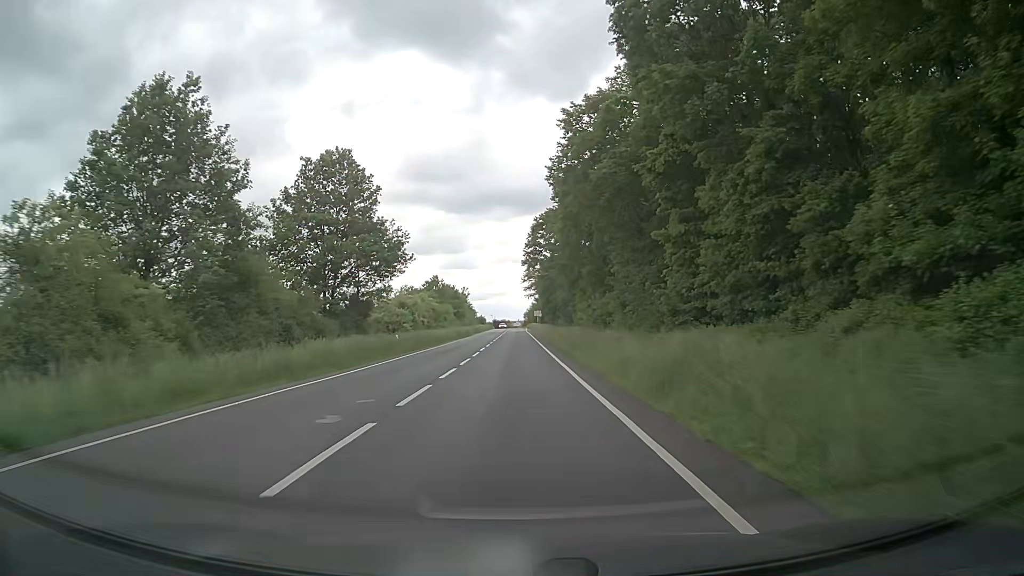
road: primary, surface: asphalt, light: Day
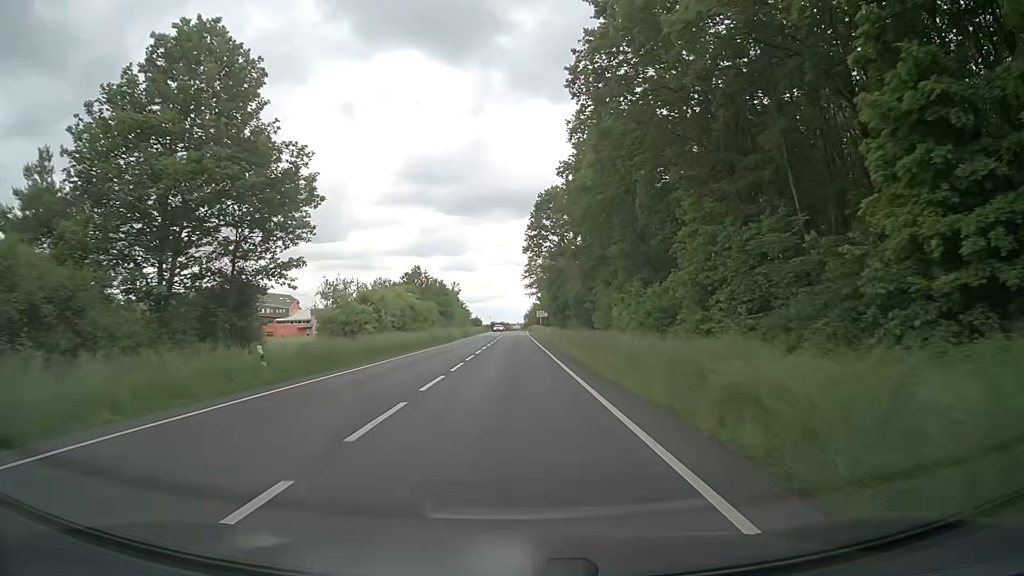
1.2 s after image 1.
(-0.1, +22.1) m; 0°
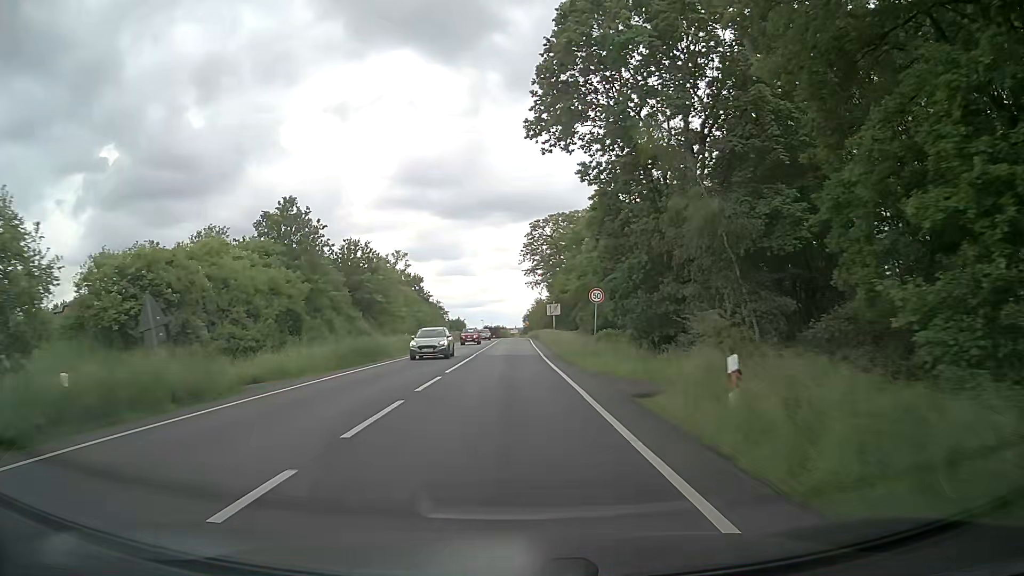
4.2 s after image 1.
(-0.1, +55.2) m; 0°
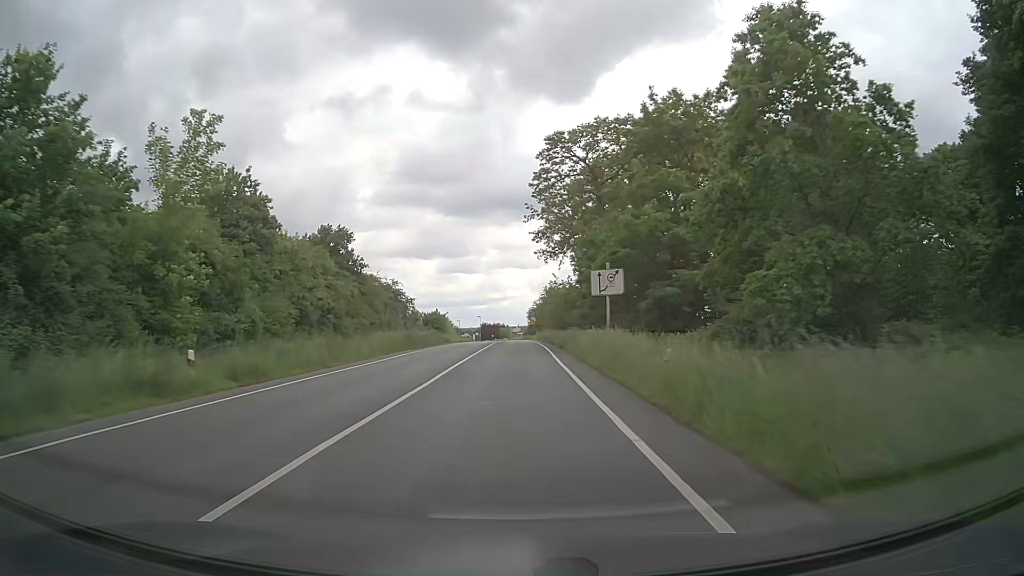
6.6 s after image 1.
(-0.5, +44.3) m; -1°
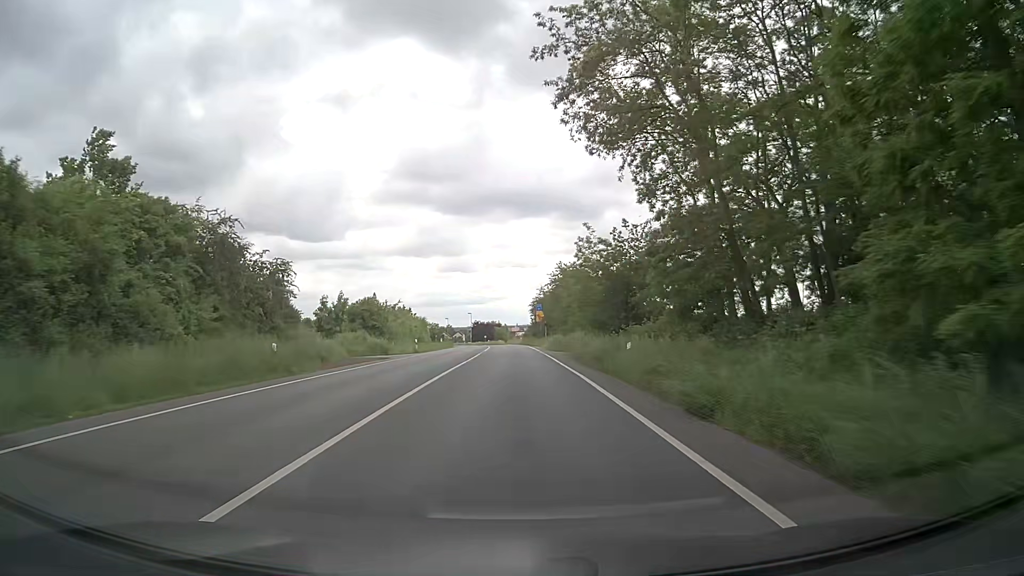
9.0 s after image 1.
(0.0, +44.4) m; 0°
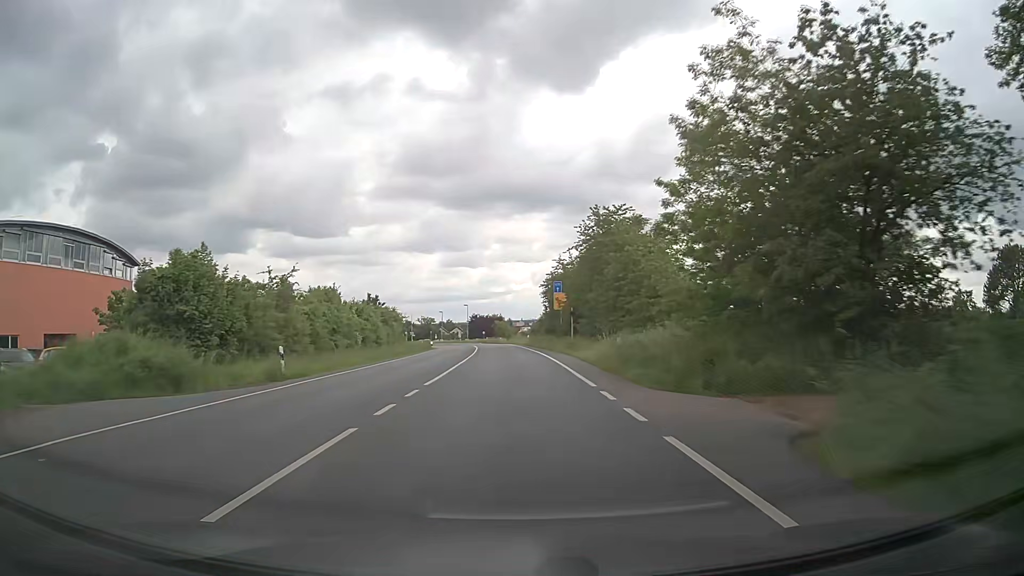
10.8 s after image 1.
(-0.1, +33.4) m; 0°
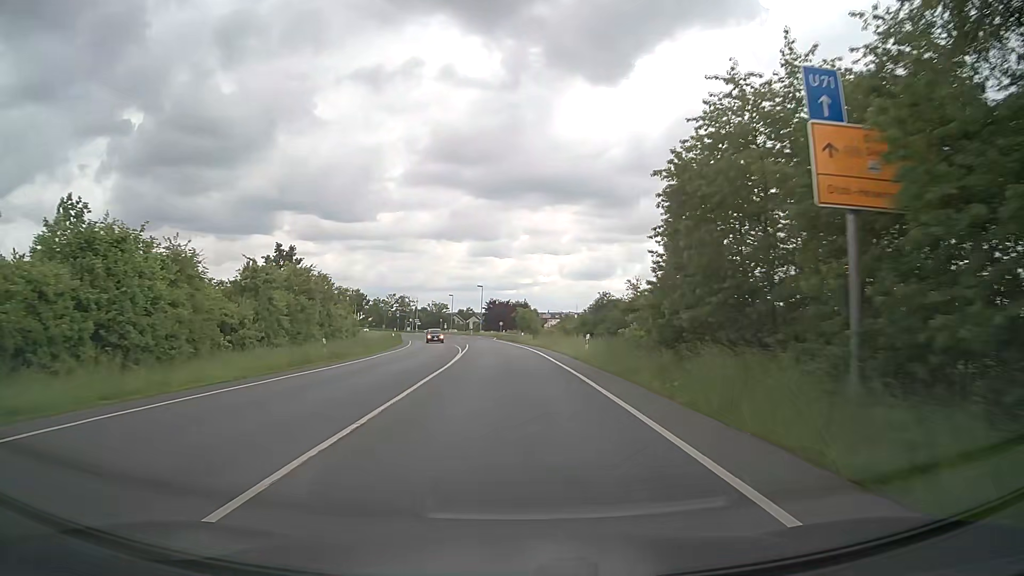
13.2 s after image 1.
(-1.0, +44.7) m; -3°
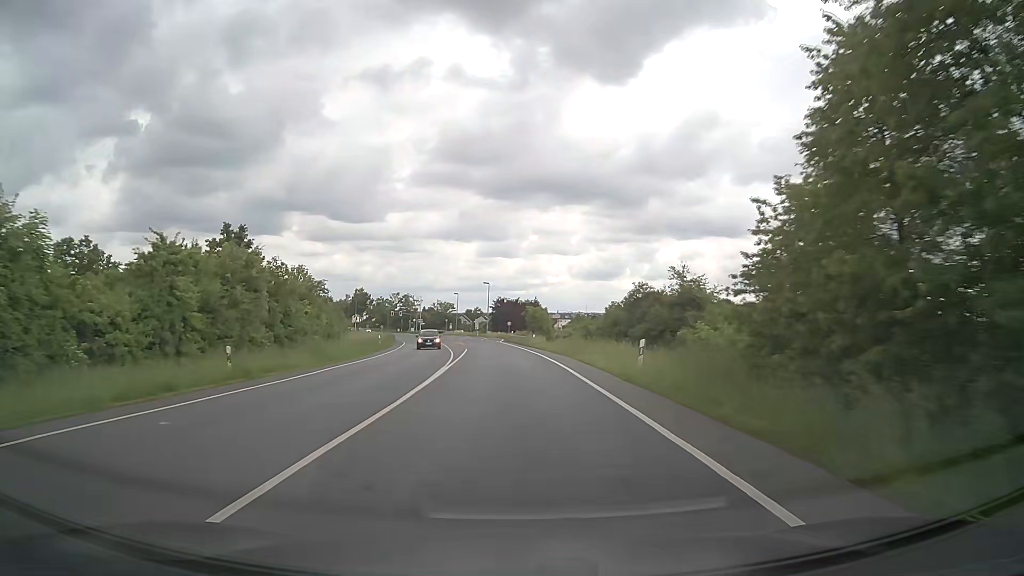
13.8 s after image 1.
(-0.1, +11.2) m; -1°
(0, +10) (0, +20) (0, +30) (-1, +40) (-2, +50) (-2, +60) (-3, +70) (-4, +80) (-6, +90) (-7, +100) m
